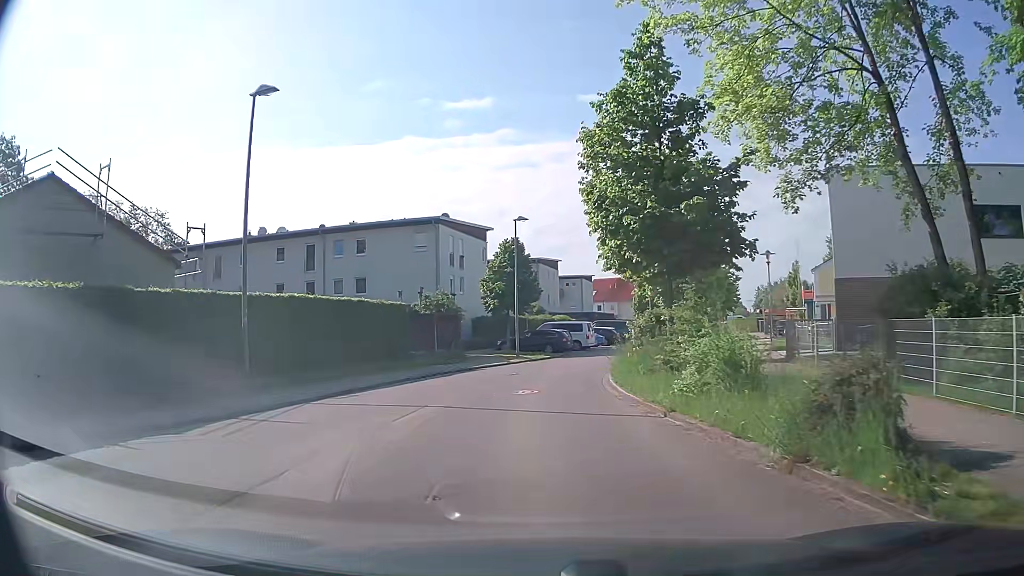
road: residential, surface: asphalt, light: Day
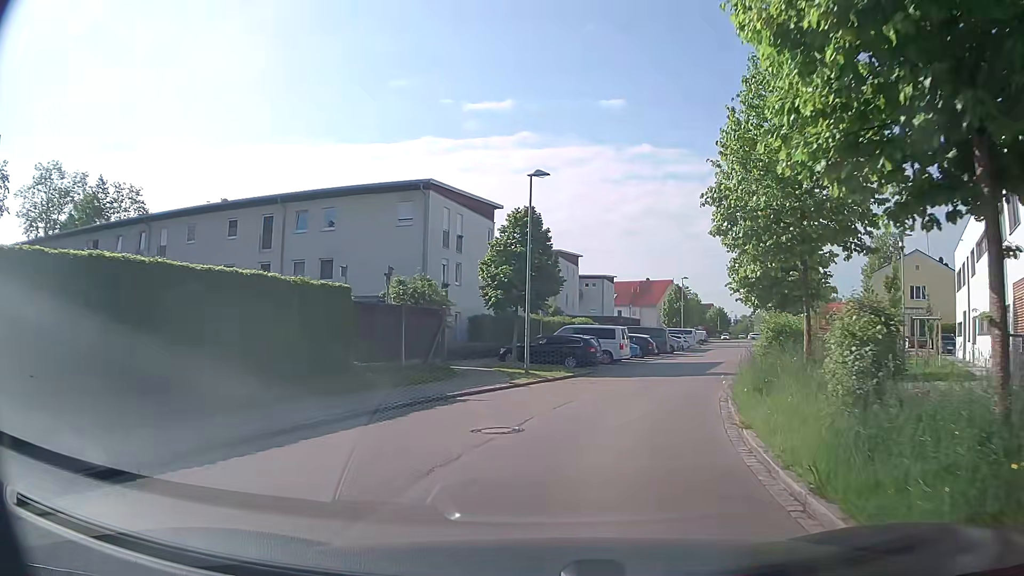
(-0.5, +11.3) m; -2°
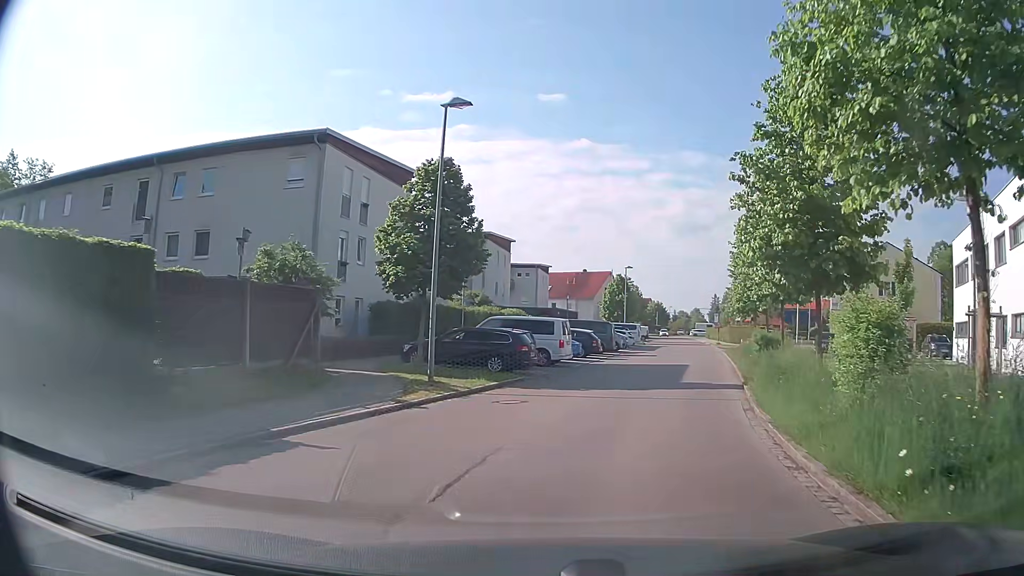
(+0.3, +7.3) m; +6°
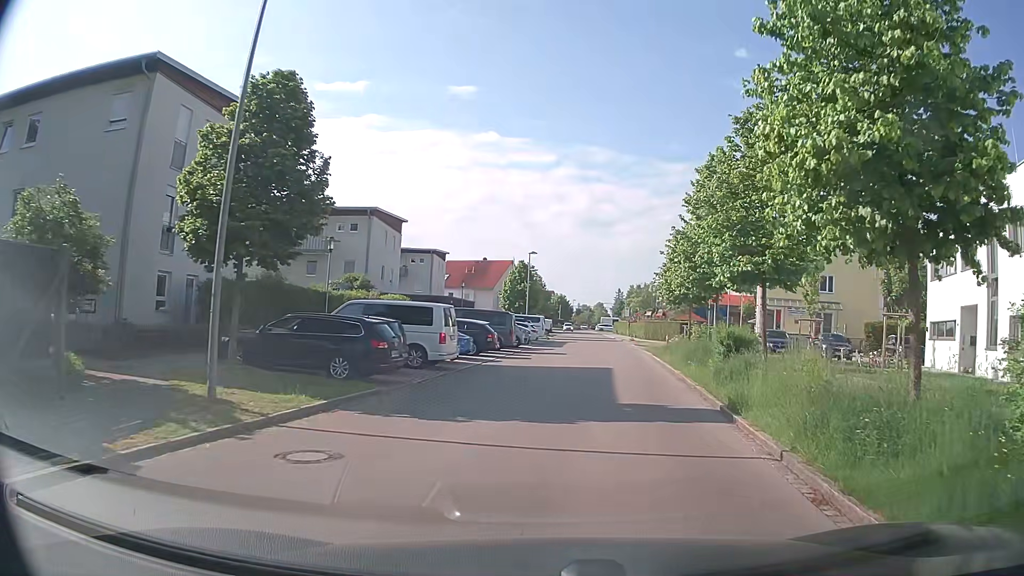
(+0.4, +7.1) m; +9°
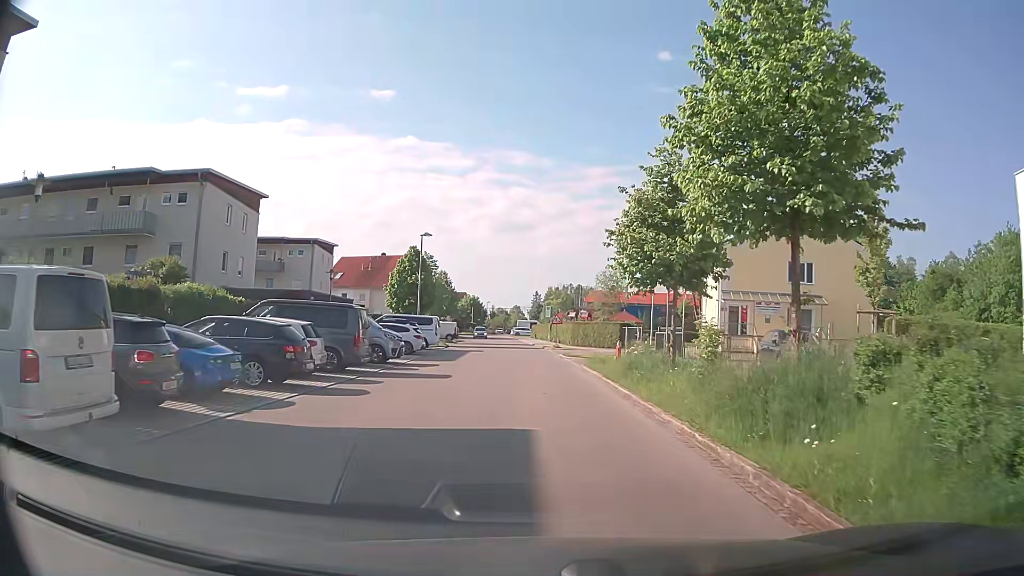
(+1.2, +14.1) m; +7°
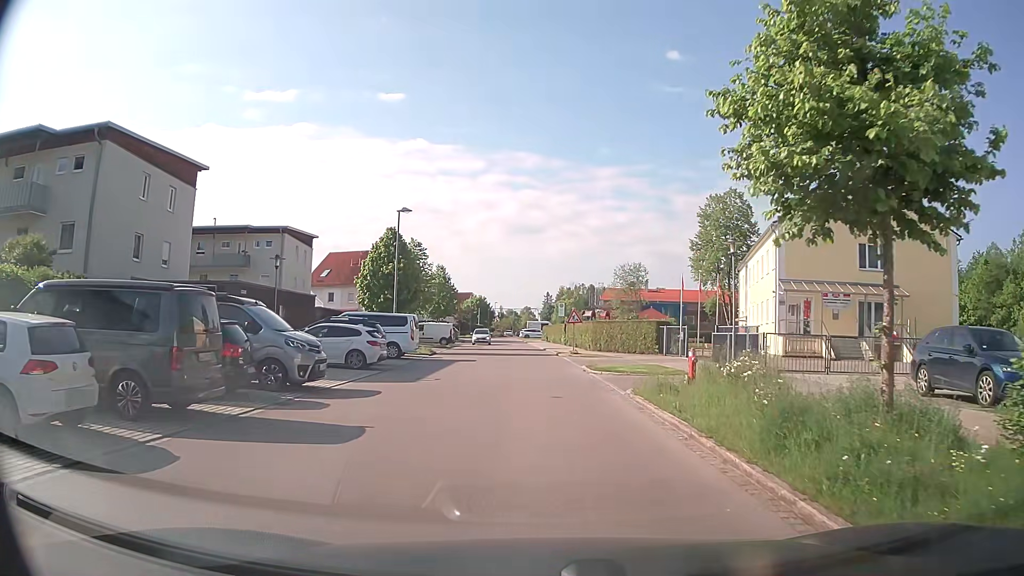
(-0.2, +10.5) m; -1°
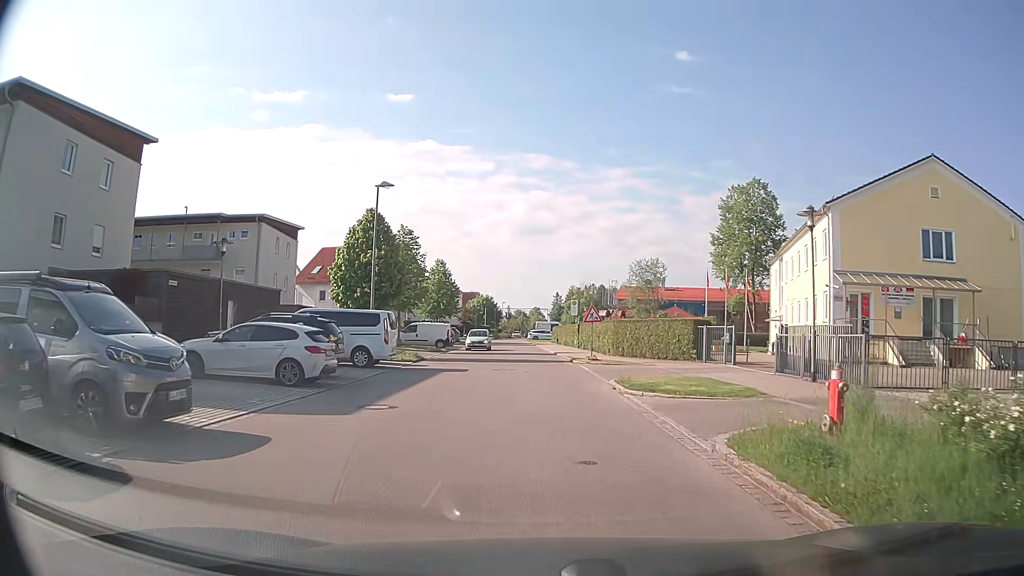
(-0.1, +6.7) m; -2°
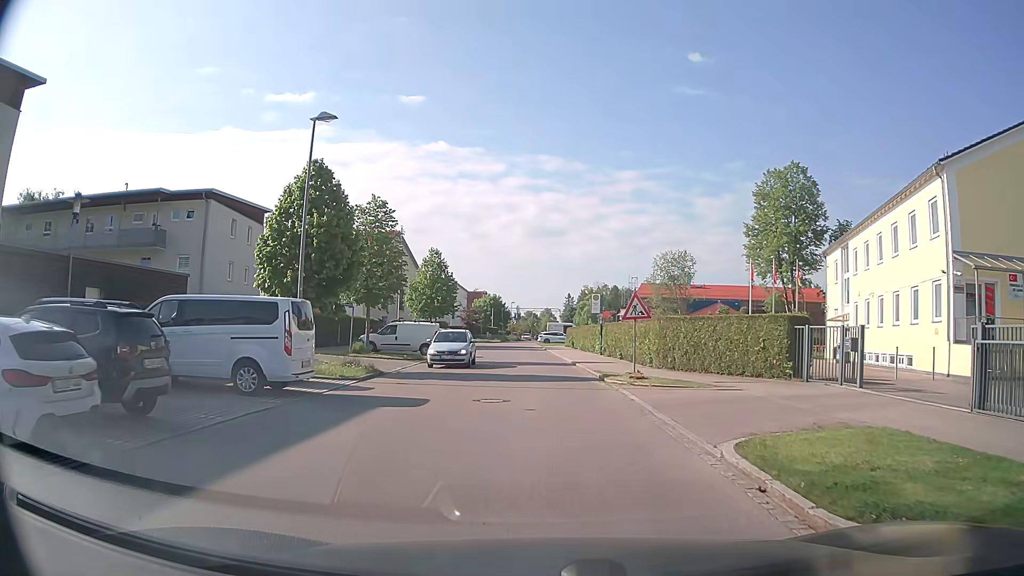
(0.0, +10.1) m; -1°
(0, +10) (0, +20) (0, +30) (-1, +40) (-1, +50) (-2, +60) (-2, +70) (-4, +80) (-9, +88) (-18, +92) m
